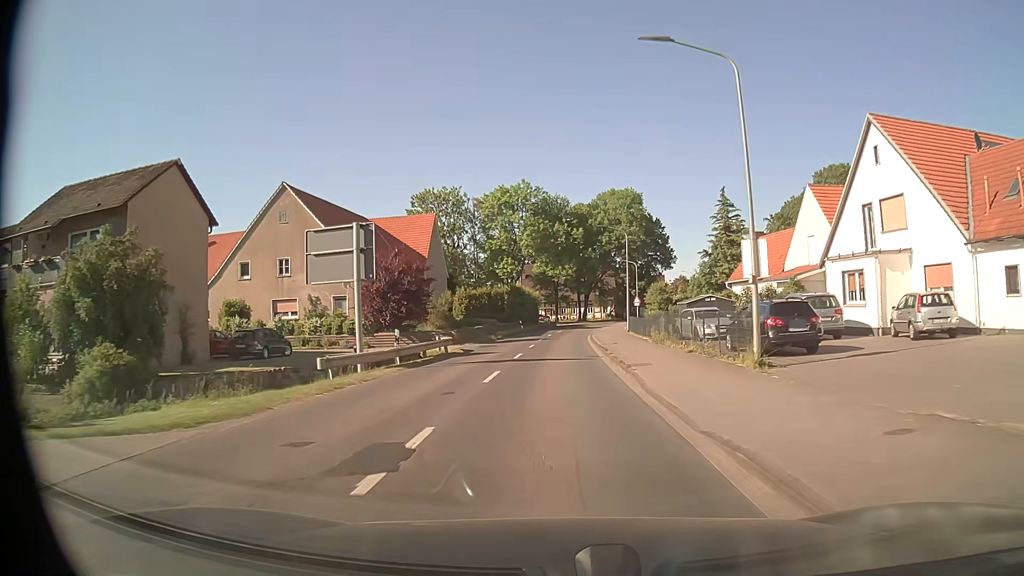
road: secondary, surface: asphalt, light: Day
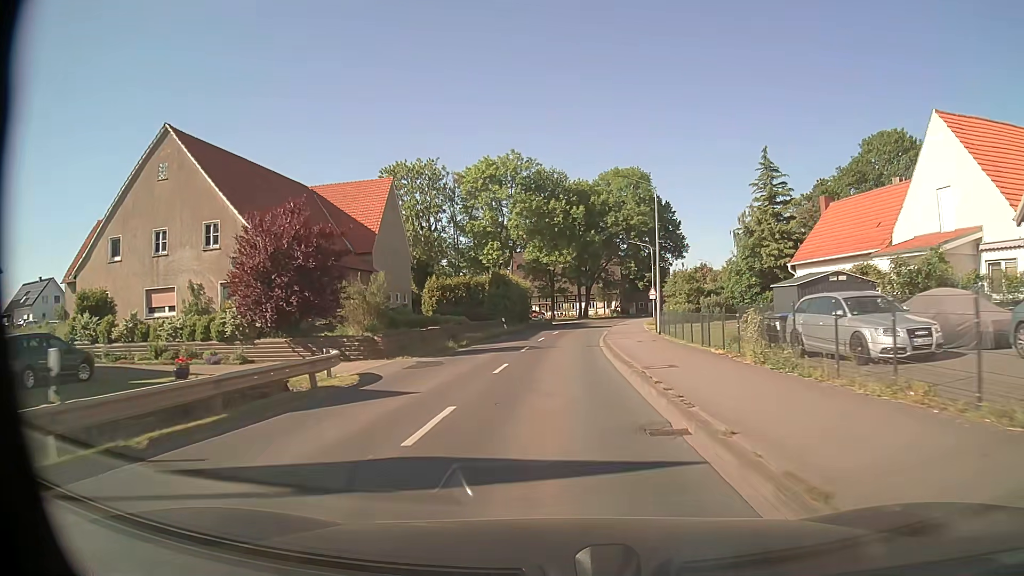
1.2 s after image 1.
(0.0, +16.3) m; 0°
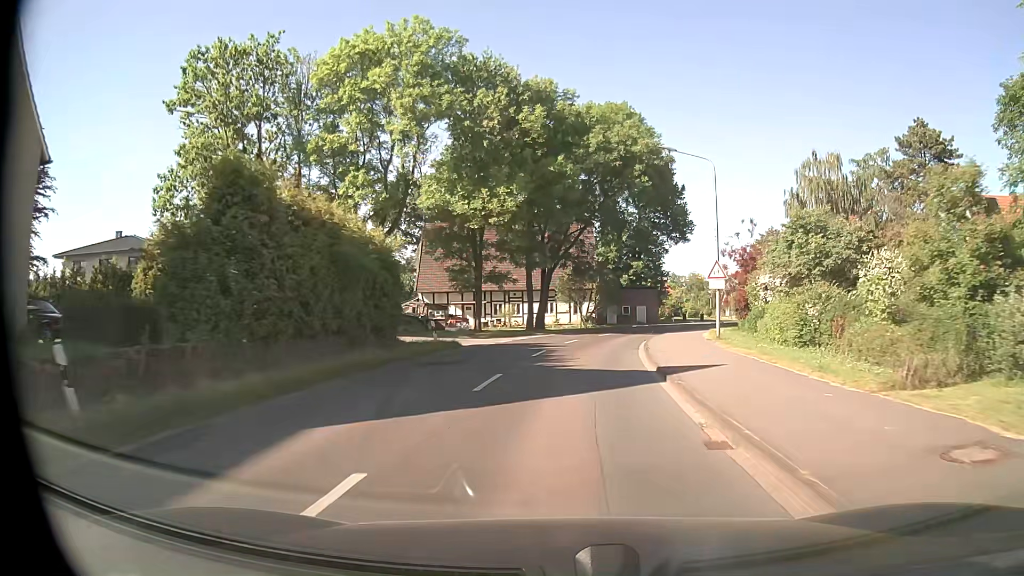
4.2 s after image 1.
(+1.0, +40.1) m; +4°
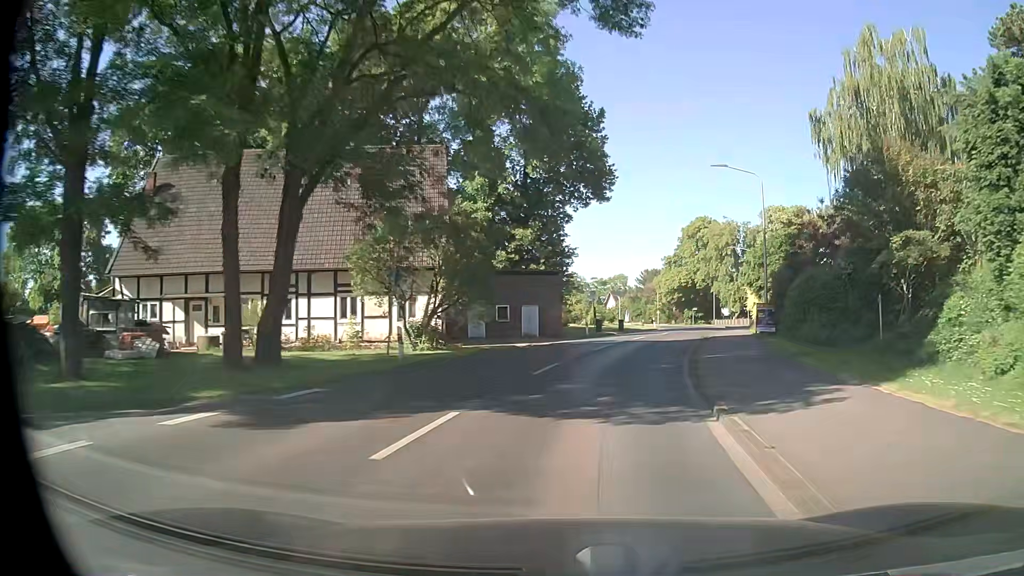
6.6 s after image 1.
(+2.5, +31.4) m; +11°
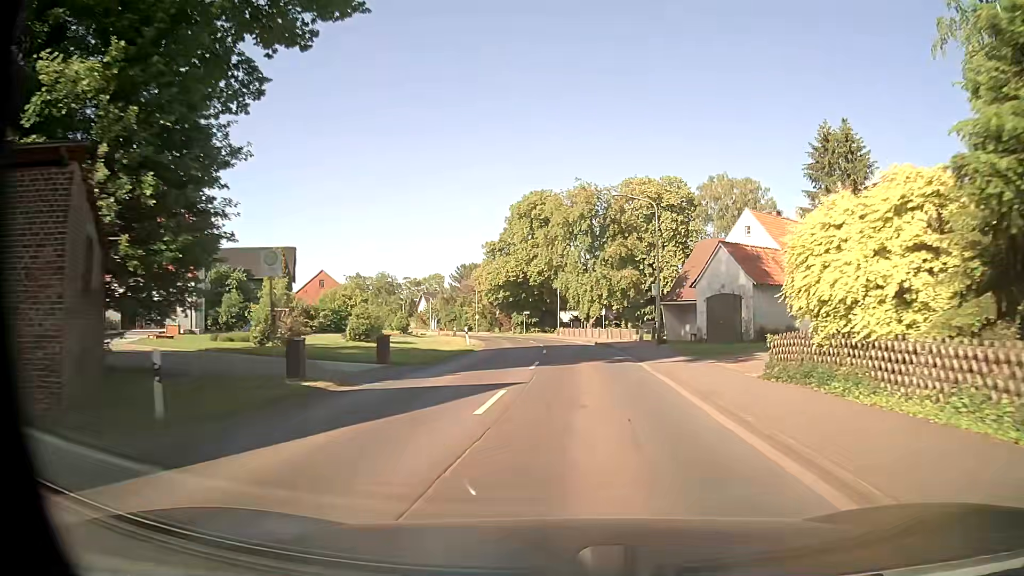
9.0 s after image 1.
(+4.6, +31.1) m; +15°
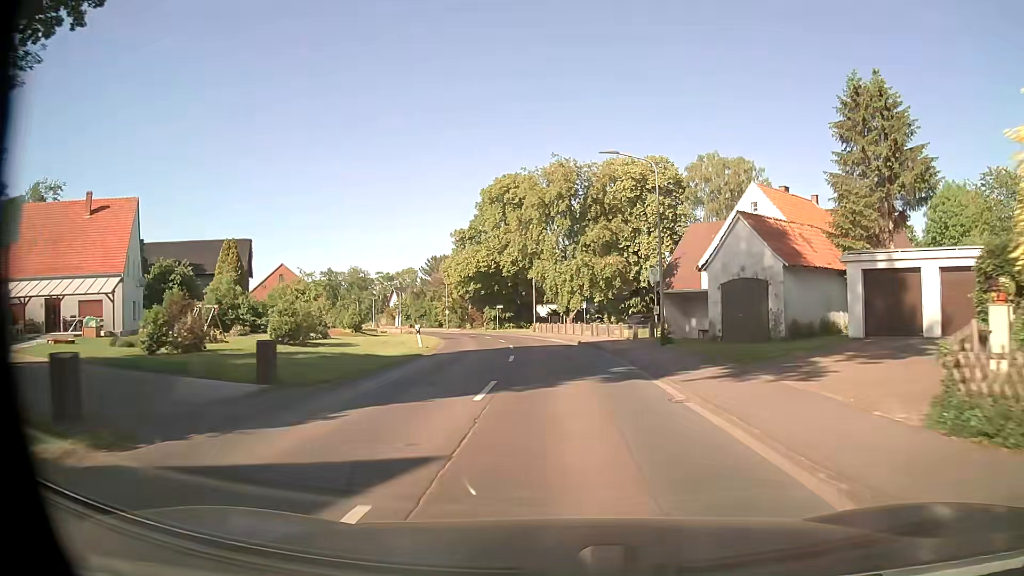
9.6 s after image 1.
(+0.2, +7.9) m; +3°
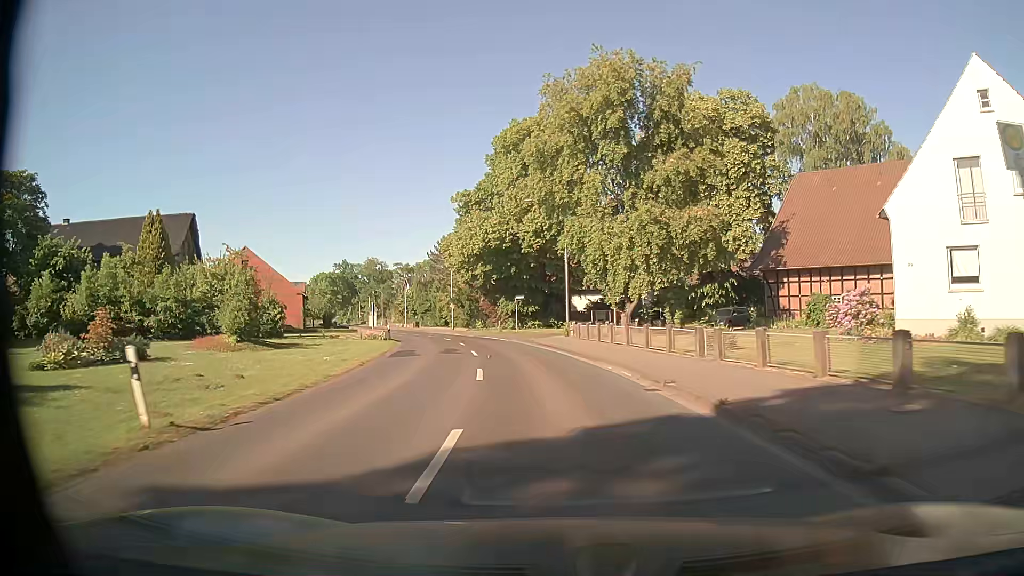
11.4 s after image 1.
(-0.7, +23.9) m; -3°
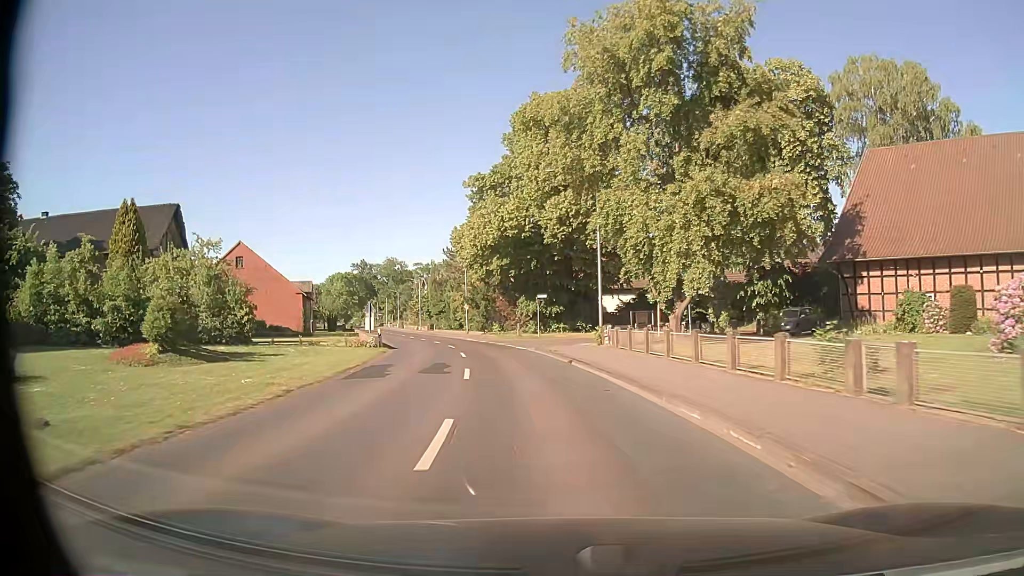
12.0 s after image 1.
(-0.2, +8.0) m; -2°
(0, +10) (-1, +20) (-3, +30) (-5, +40) (-8, +49) (-11, +59) (-14, +68) (-17, +78) (-21, +87) (-24, +97) m
